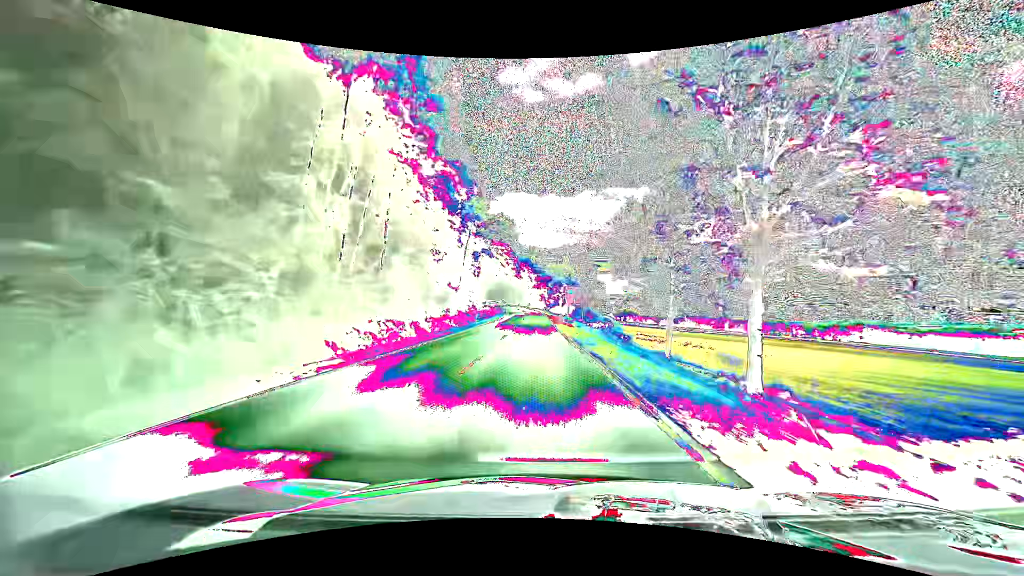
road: tertiary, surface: asphalt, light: Day
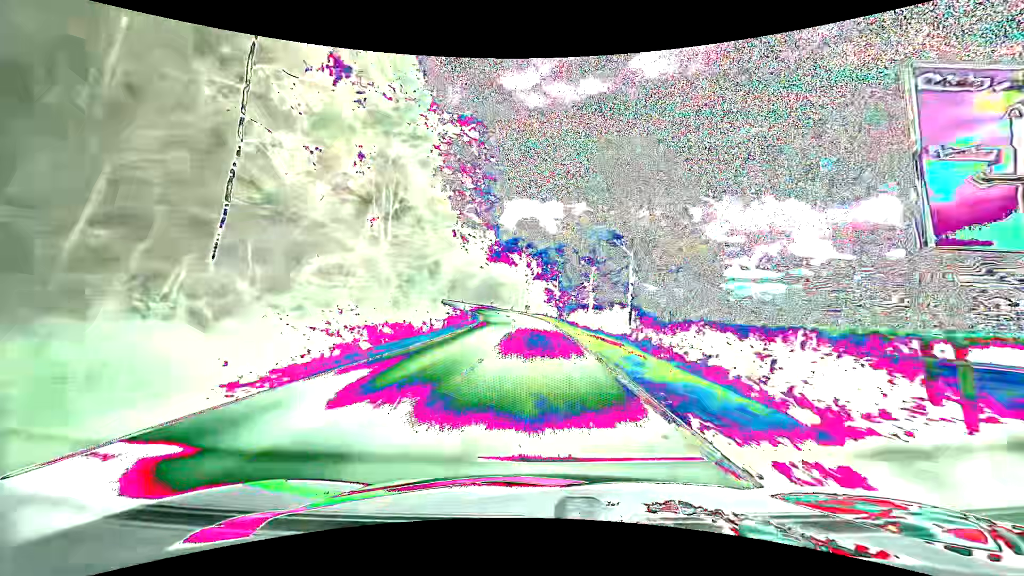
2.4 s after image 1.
(-0.3, +50.9) m; -1°
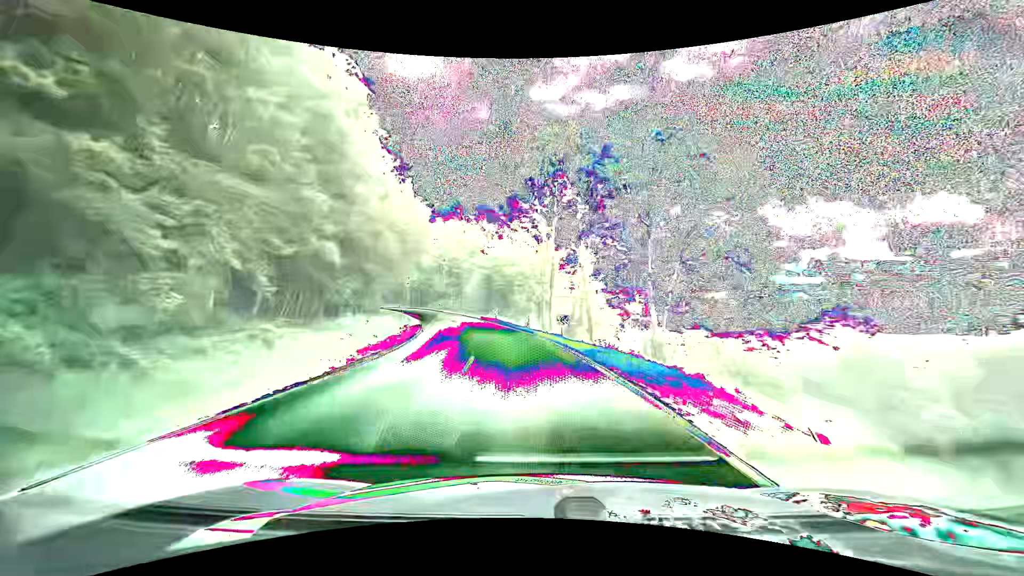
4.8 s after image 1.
(-0.8, +48.2) m; -4°
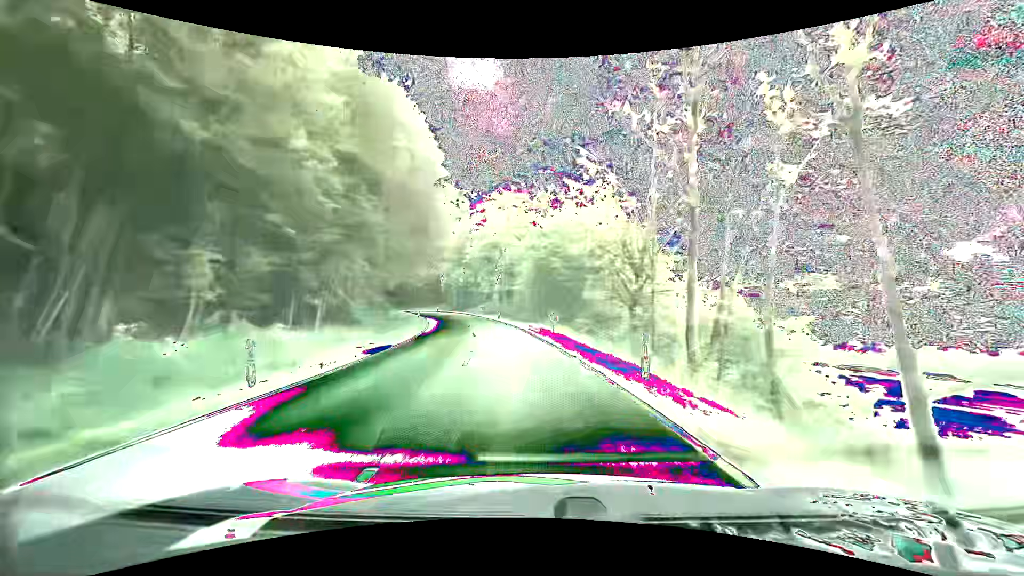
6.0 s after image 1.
(-1.5, +23.3) m; -8°
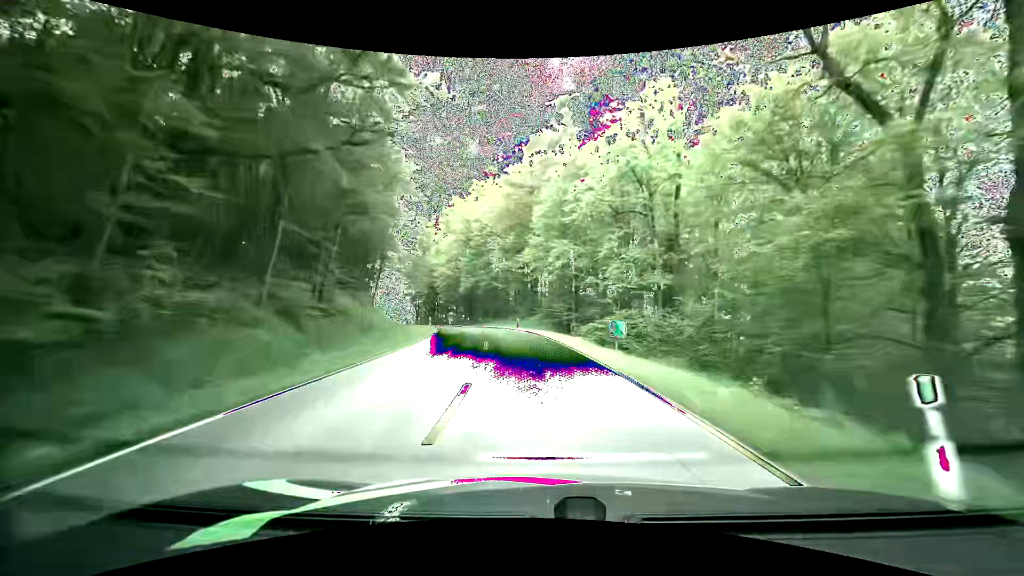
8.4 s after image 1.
(-5.5, +45.1) m; -14°
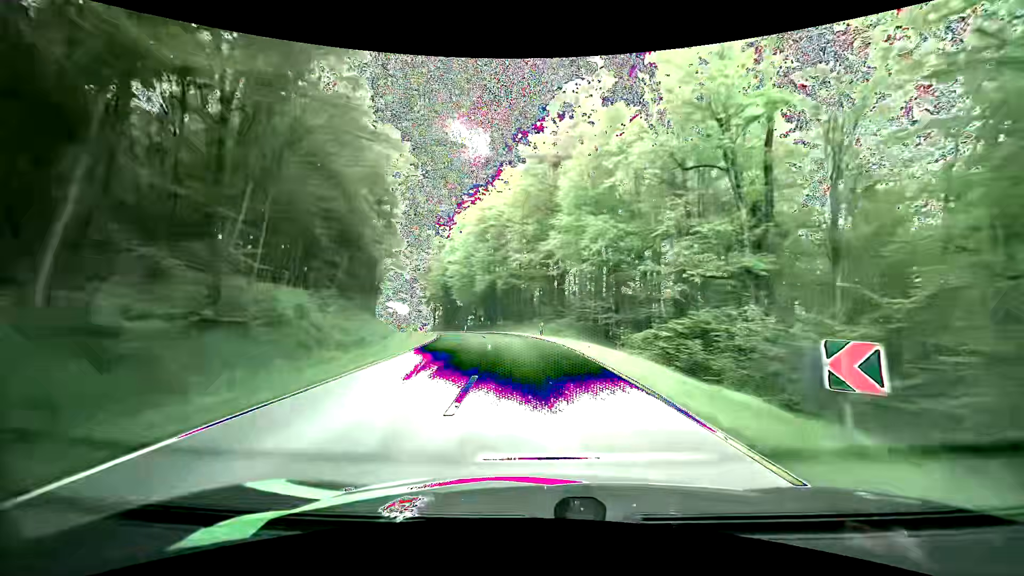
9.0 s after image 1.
(-0.2, +11.0) m; -2°
